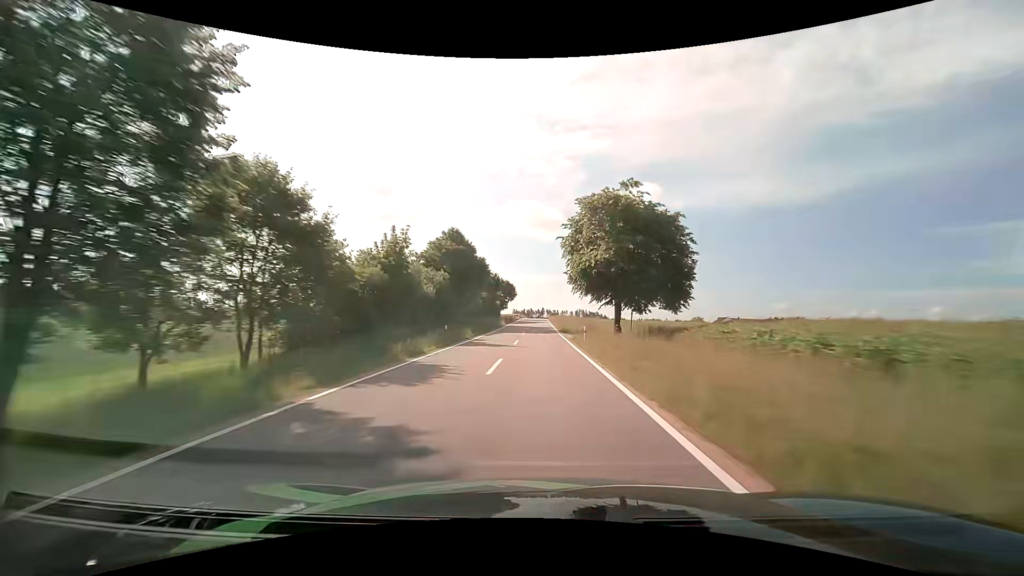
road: tertiary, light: Day
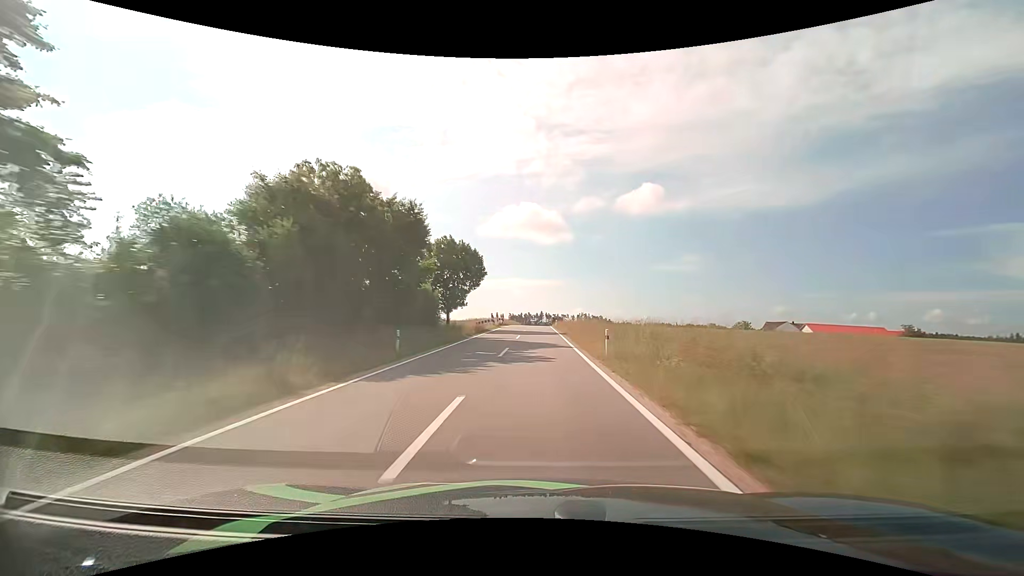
(+0.3, +55.6) m; 0°
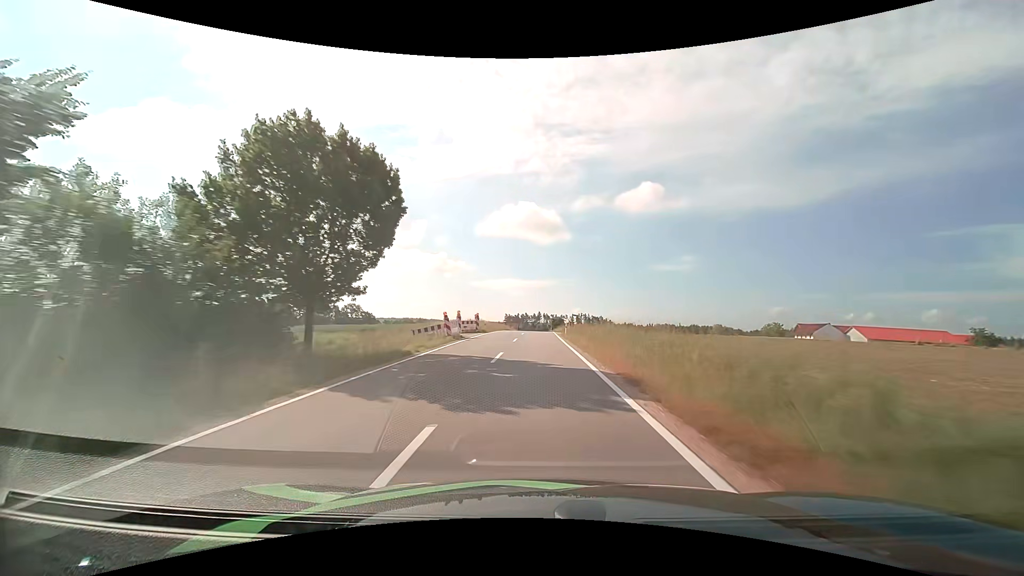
(0.0, +26.4) m; 0°
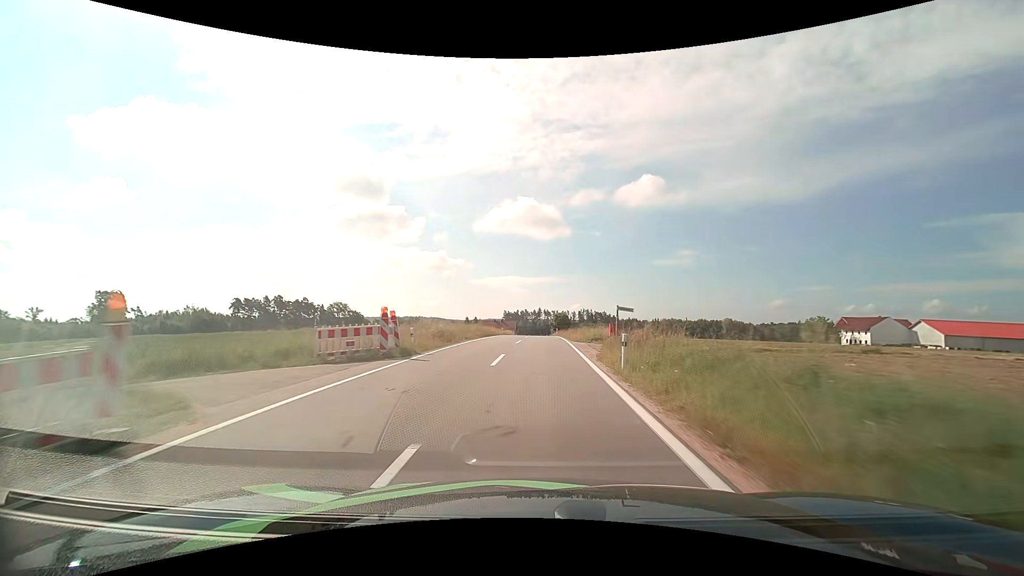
(0.0, +24.9) m; 0°
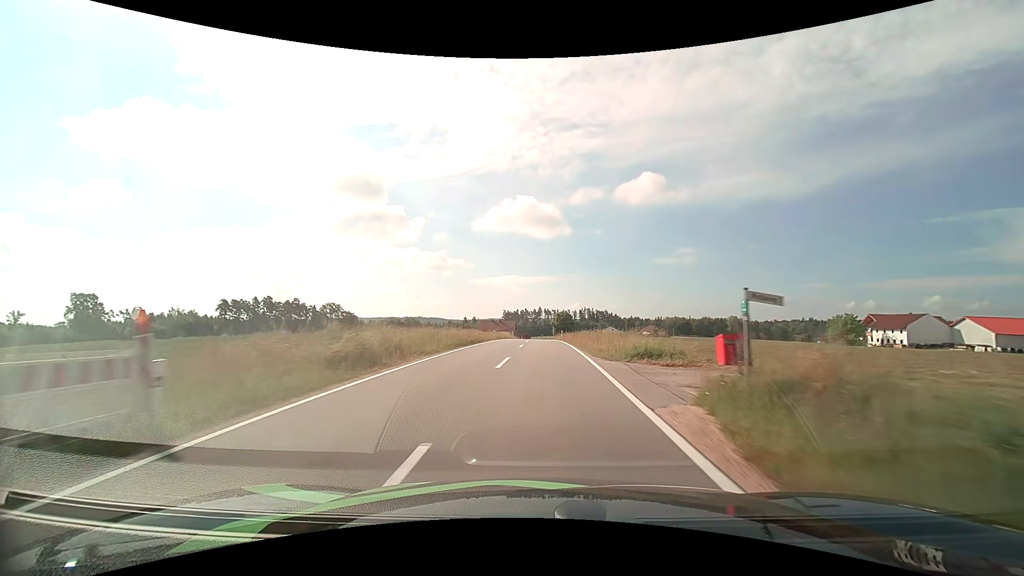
(+0.1, +11.9) m; 0°
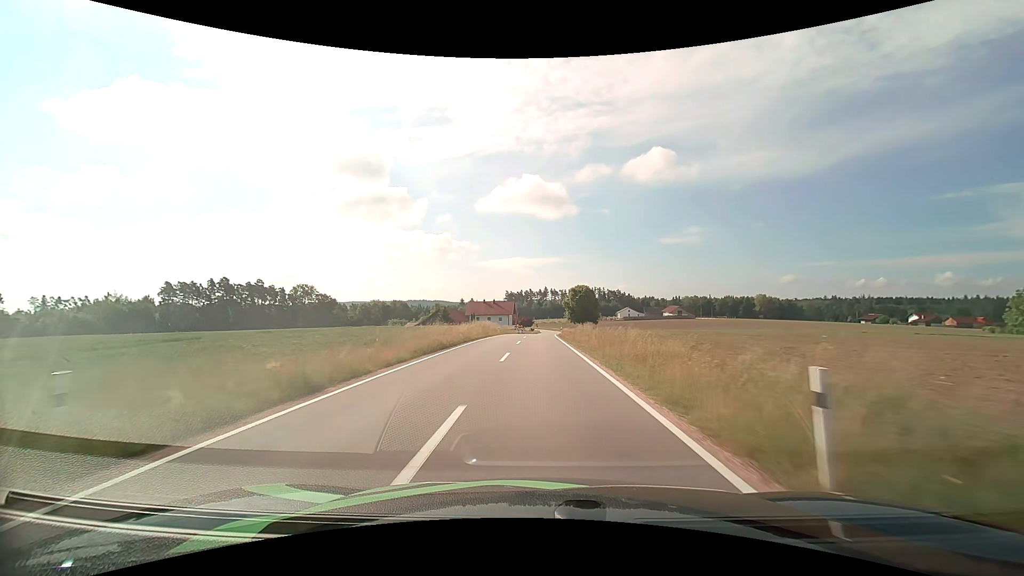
(+0.2, +46.2) m; 0°
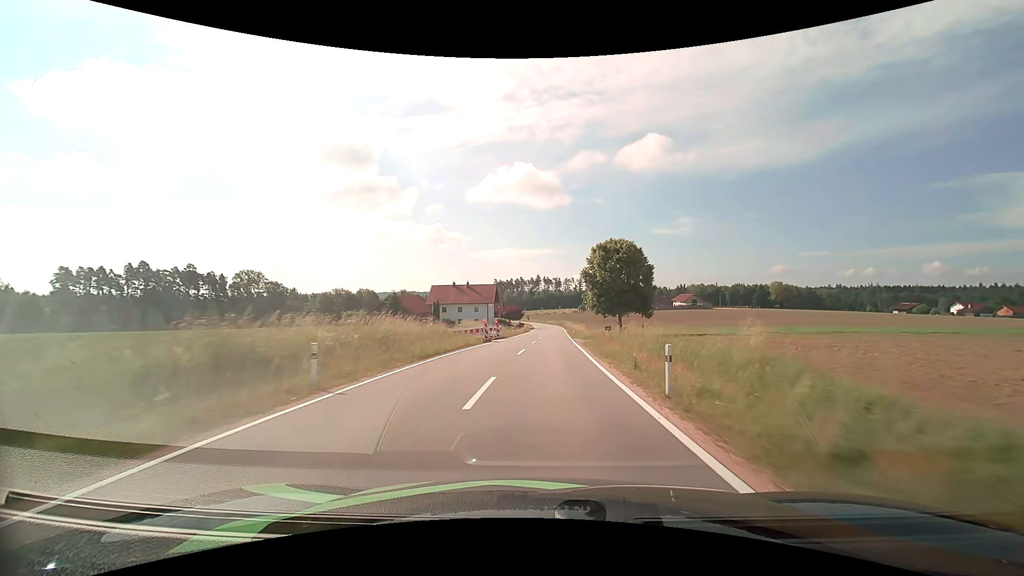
(-0.2, +44.6) m; +1°
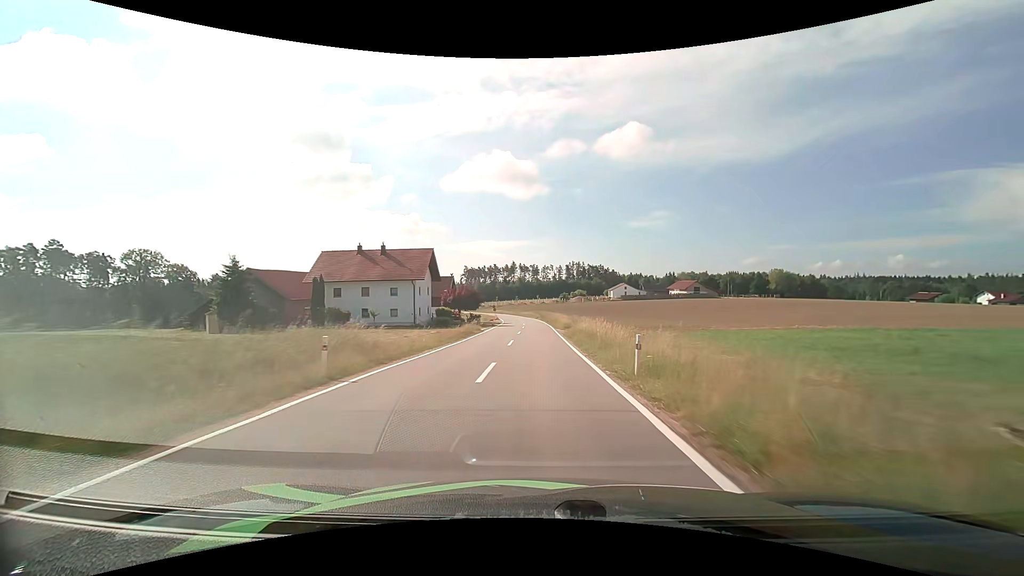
(+1.3, +45.6) m; +3°
(0, +10) (0, +20) (0, +30) (0, +40) (0, +50) (-1, +60) (-1, +70) (-1, +80) (-2, +90) (-3, +100) m
